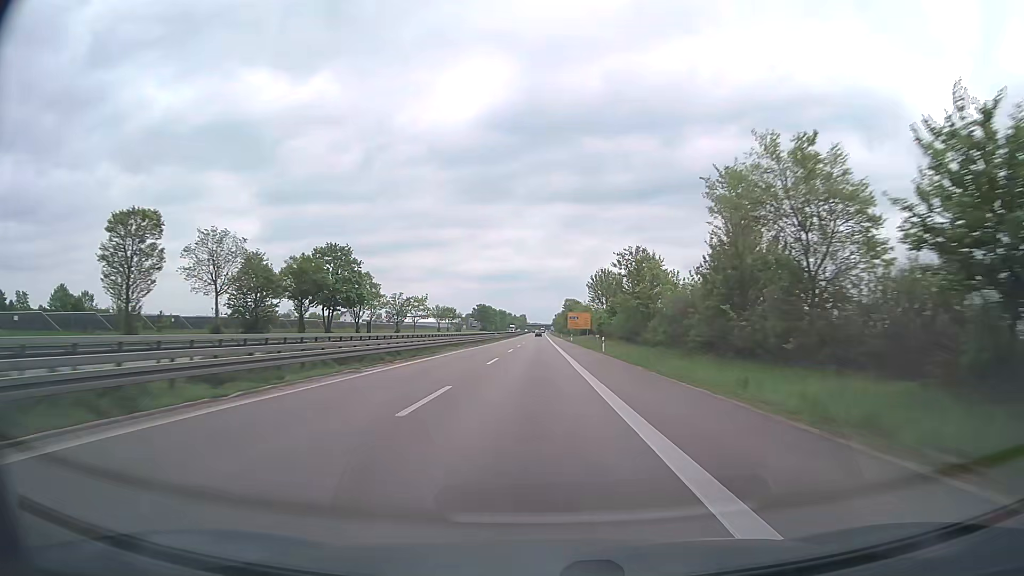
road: trunk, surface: asphalt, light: Day
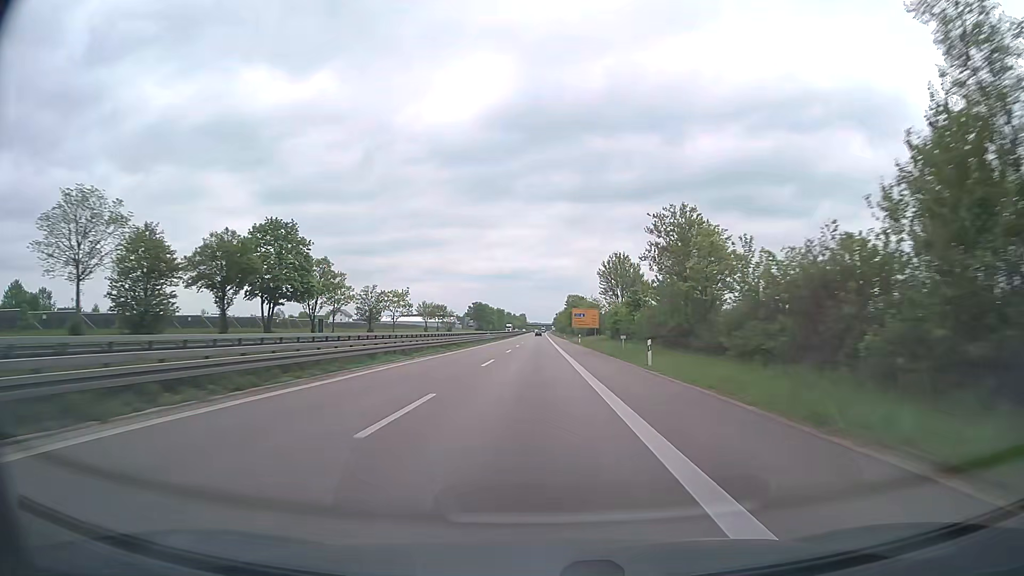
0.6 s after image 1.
(0.0, +20.4) m; 0°
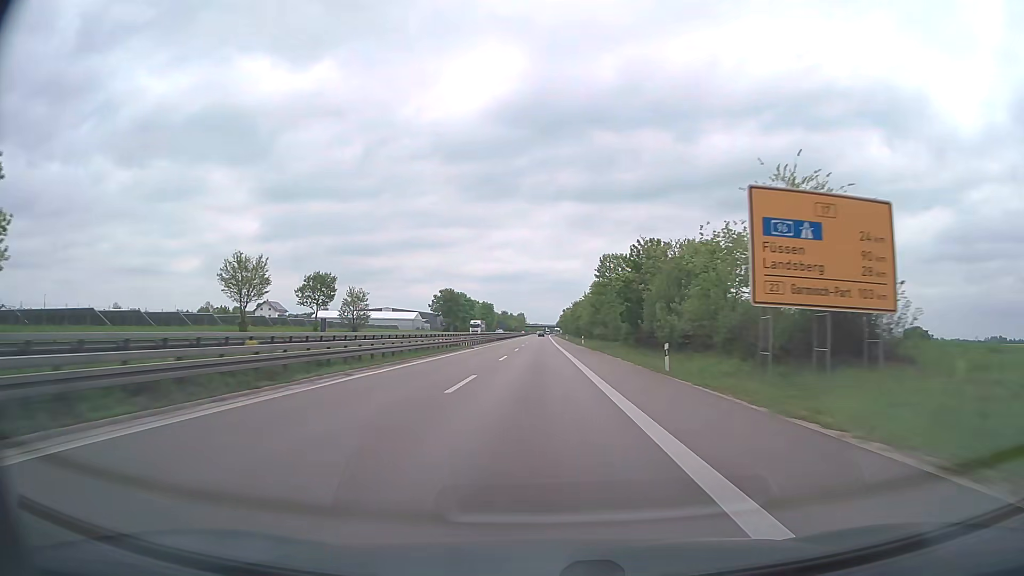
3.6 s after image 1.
(-0.3, +101.7) m; 0°
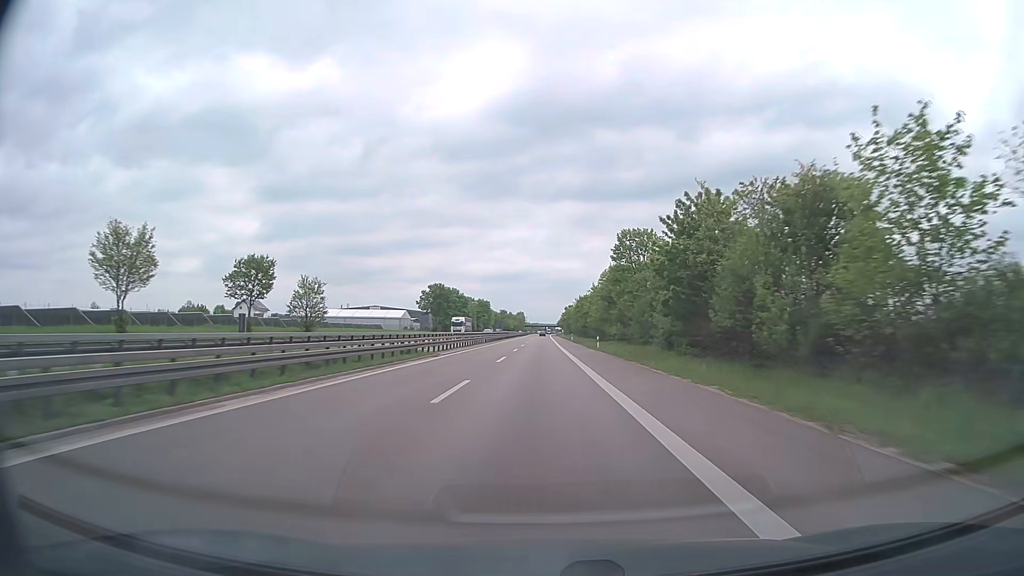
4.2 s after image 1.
(0.0, +20.3) m; 0°
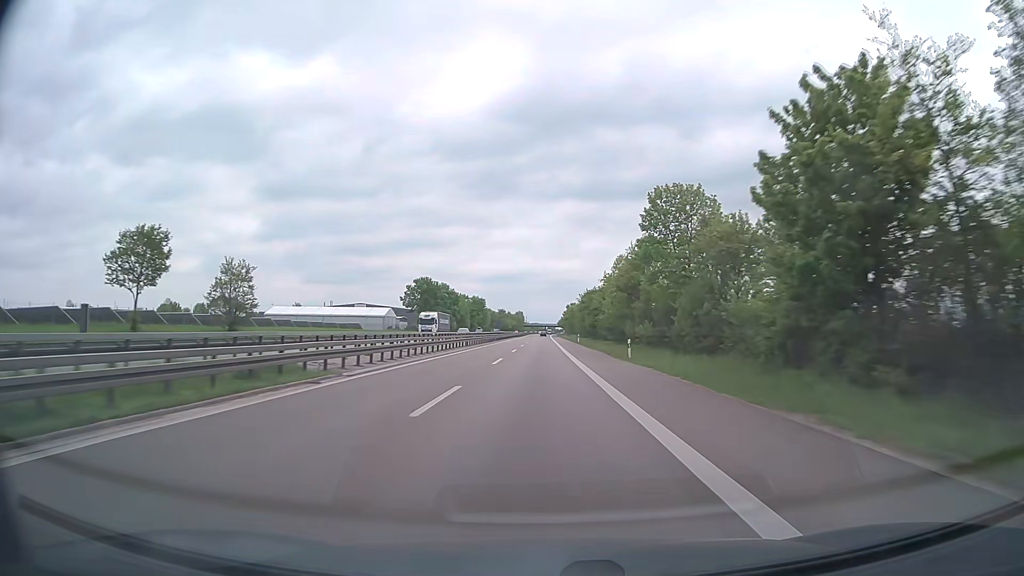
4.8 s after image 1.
(0.0, +20.3) m; 0°
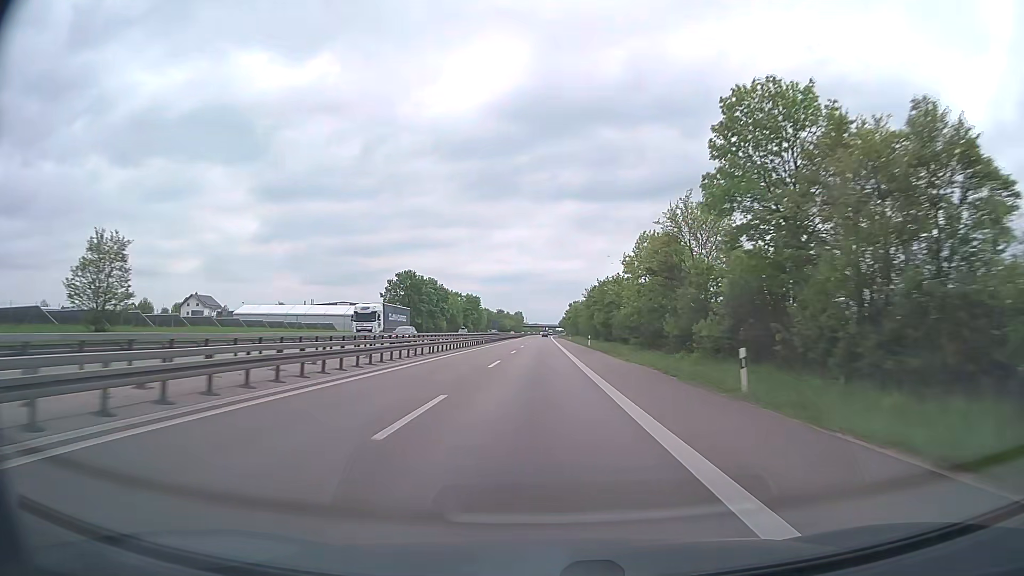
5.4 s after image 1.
(0.0, +20.4) m; 0°
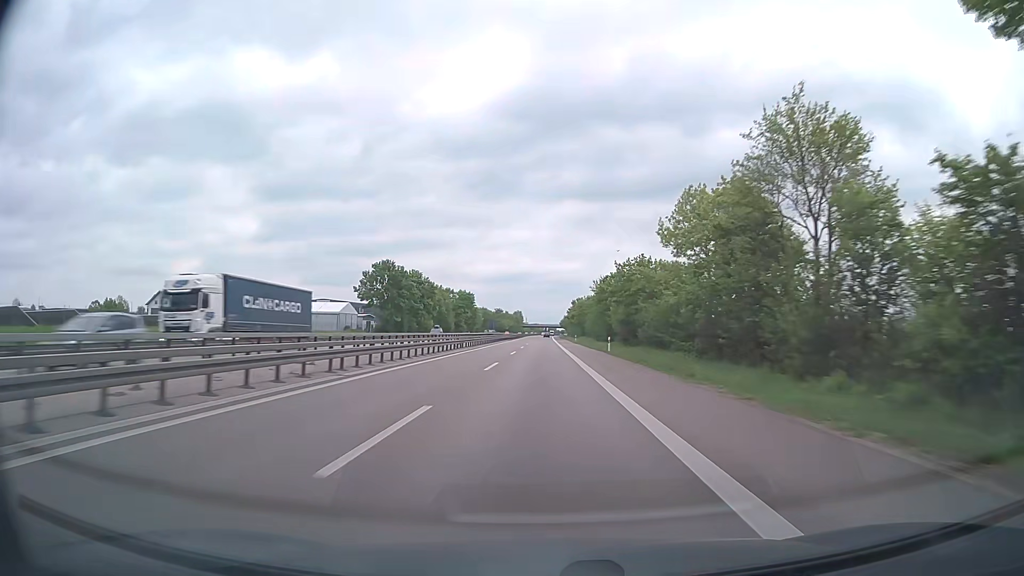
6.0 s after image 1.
(0.0, +20.0) m; 0°
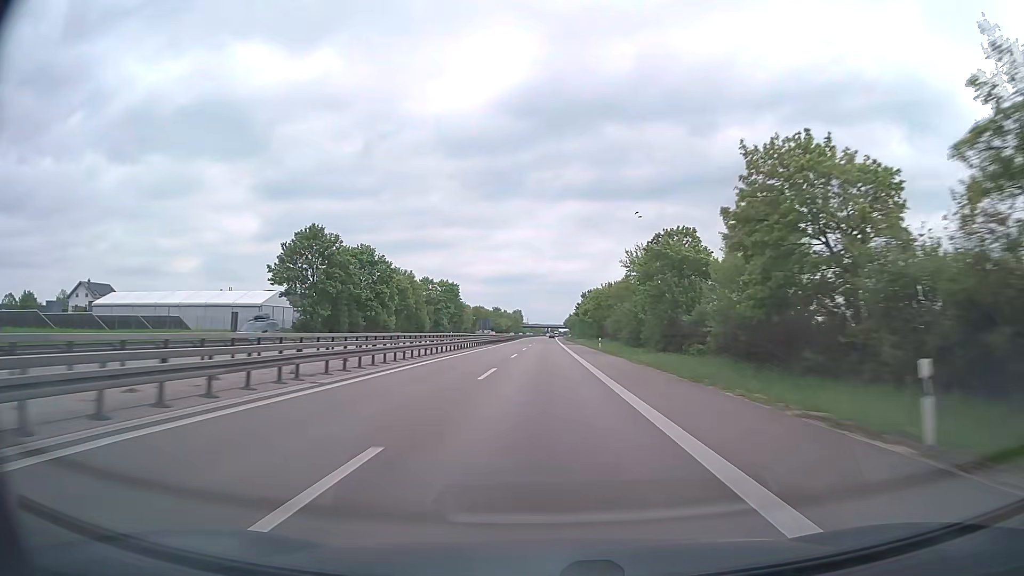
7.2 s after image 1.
(0.0, +40.4) m; 0°
(0, +10) (0, +20) (0, +30) (0, +40) (0, +50) (0, +60) (0, +70) (0, +80) (0, +90) (0, +100) m
